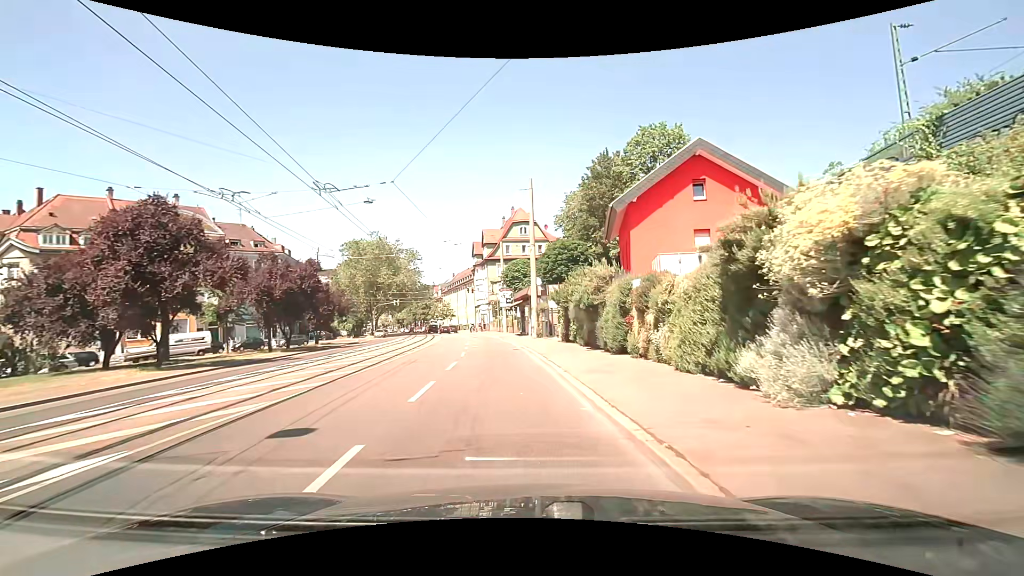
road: primary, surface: asphalt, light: Day
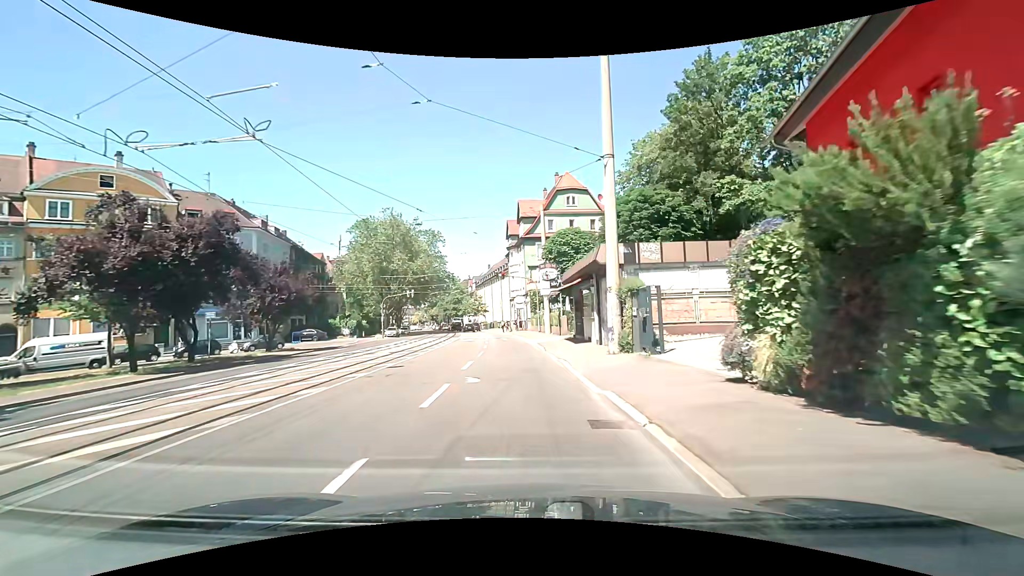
(-0.6, +18.8) m; -3°
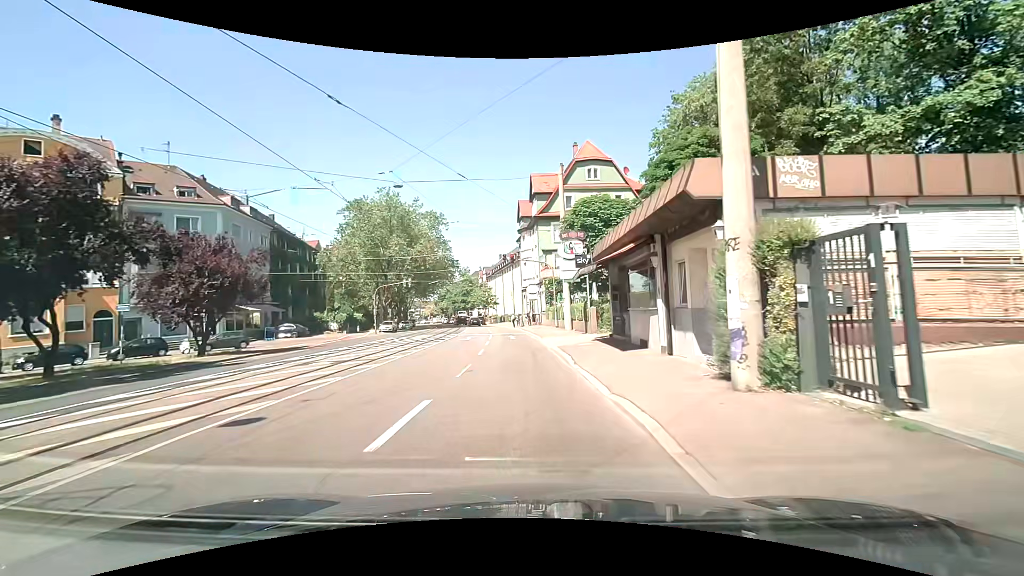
(-0.2, +9.0) m; -2°
